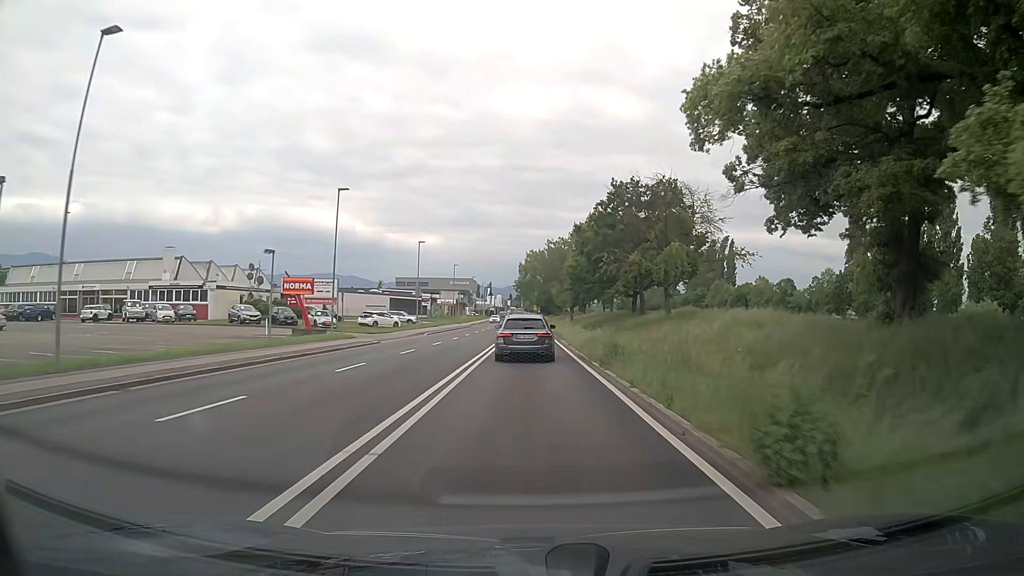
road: primary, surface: asphalt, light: Day
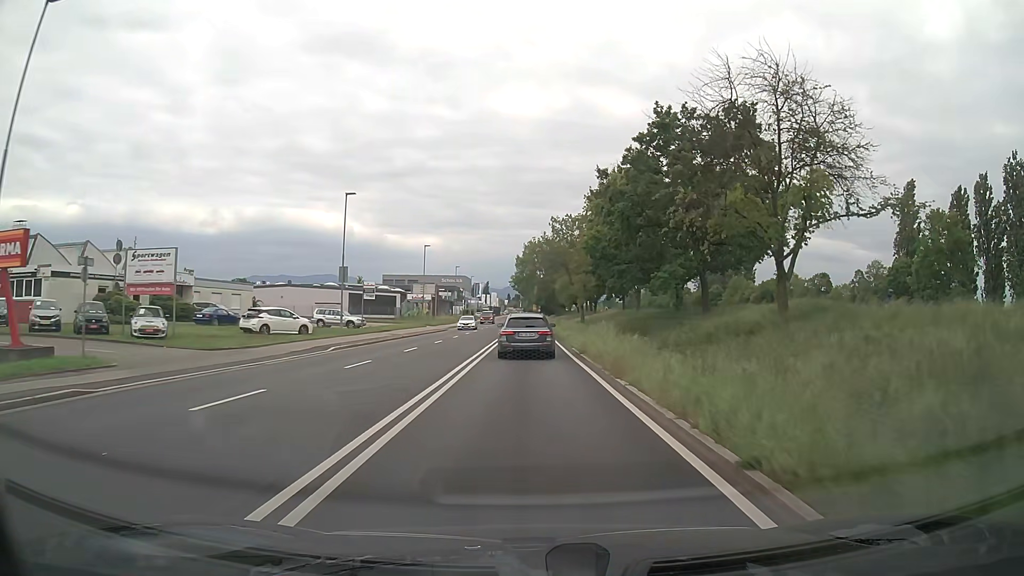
(0.0, +25.9) m; 0°
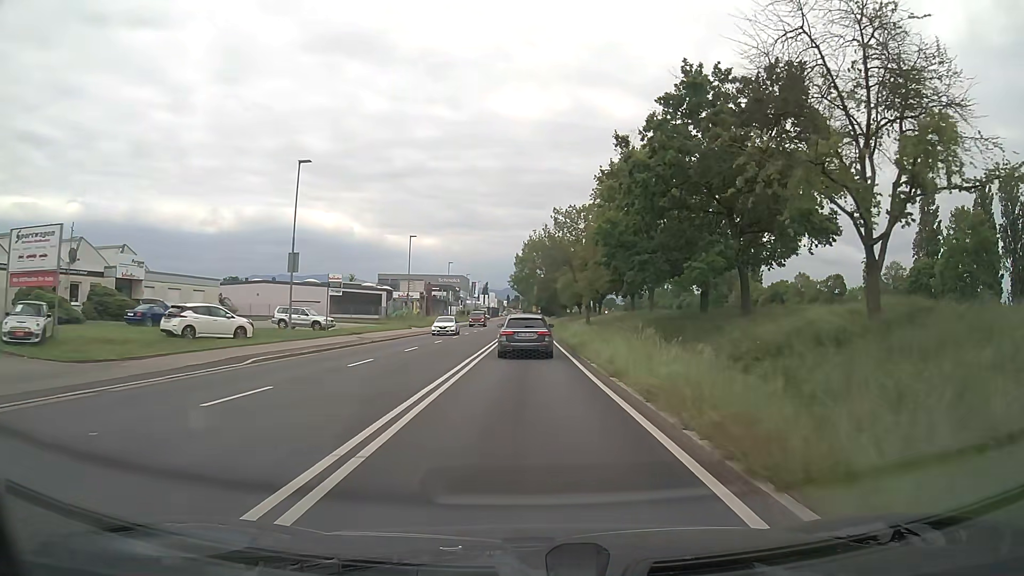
(0.0, +8.6) m; 0°
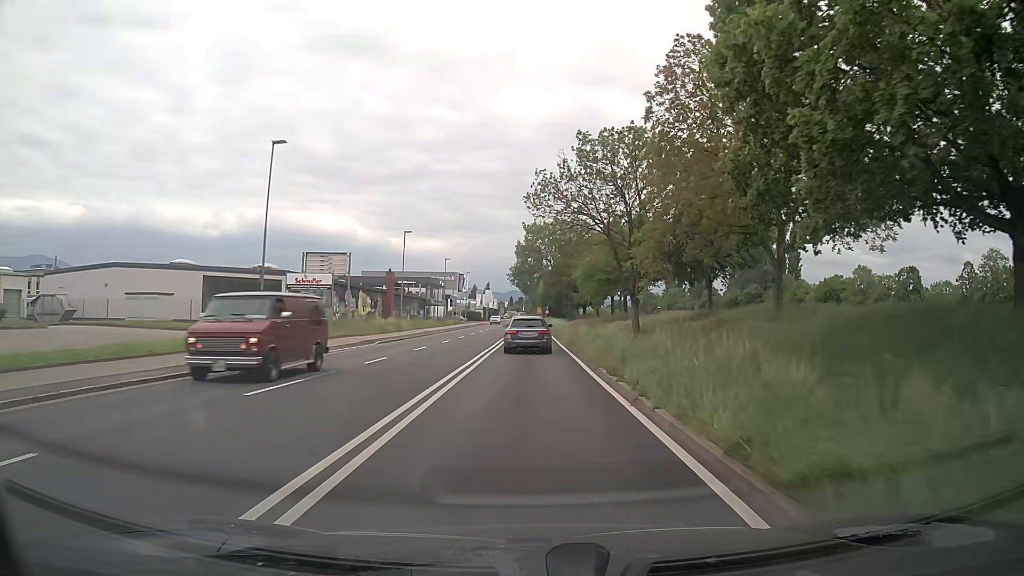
(-0.2, +34.5) m; -1°
(0, +10) (0, +20) (0, +30) (0, +40) (0, +50) (0, +60) (0, +70) (0, +80) (0, +90) (0, +100) m
